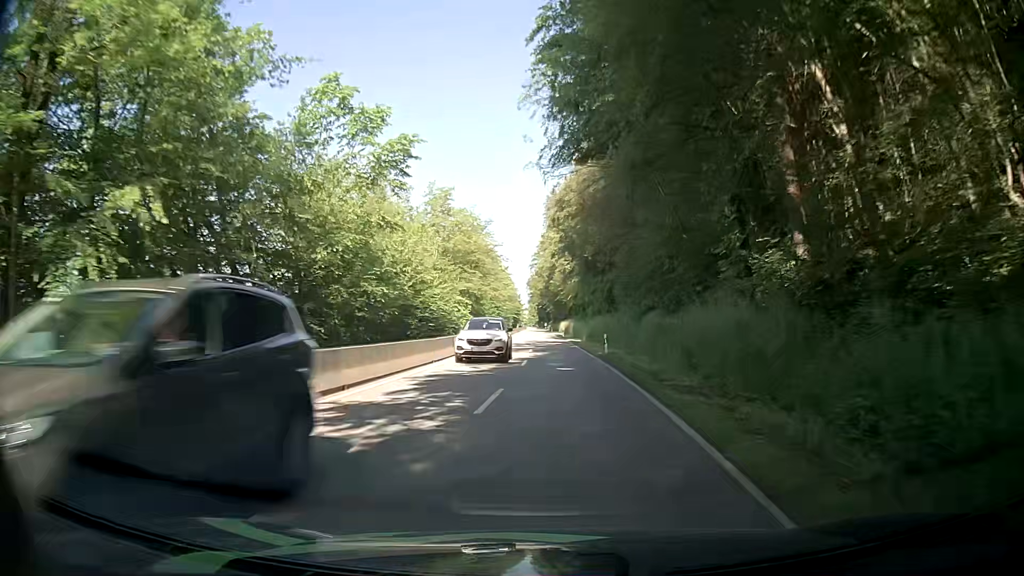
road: secondary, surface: asphalt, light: Day
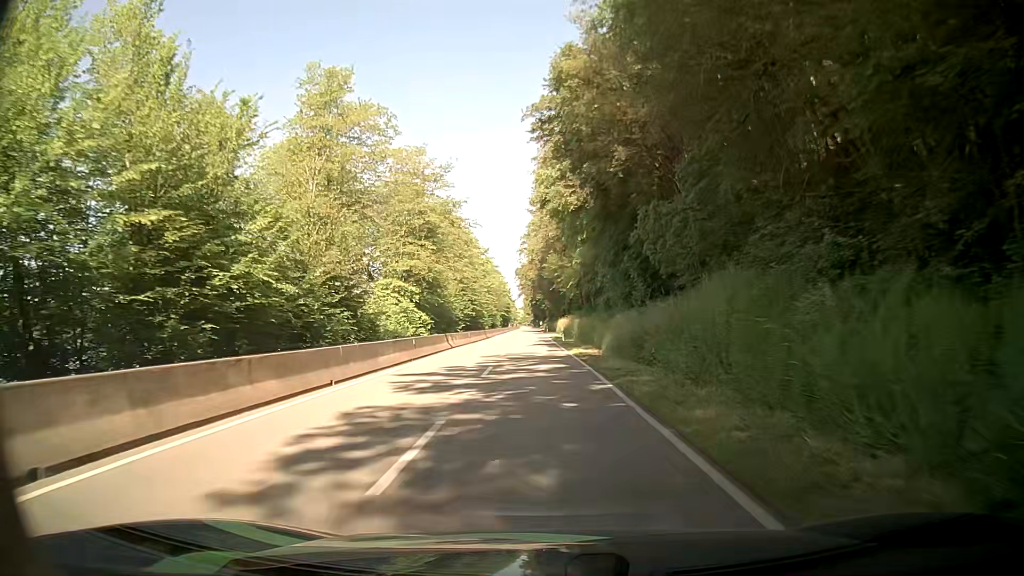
(+0.7, +29.1) m; +1°
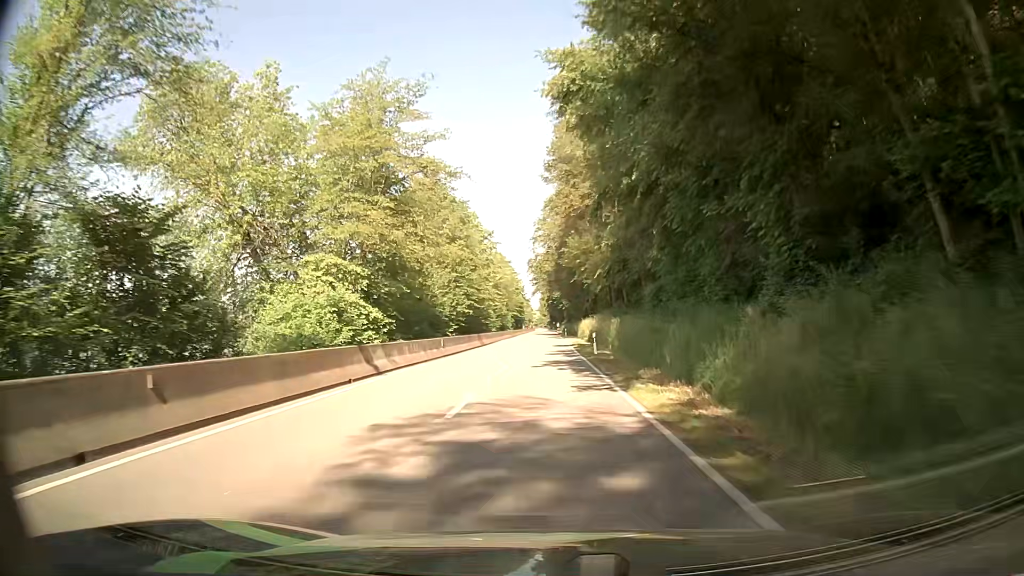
(-0.1, +19.3) m; -1°
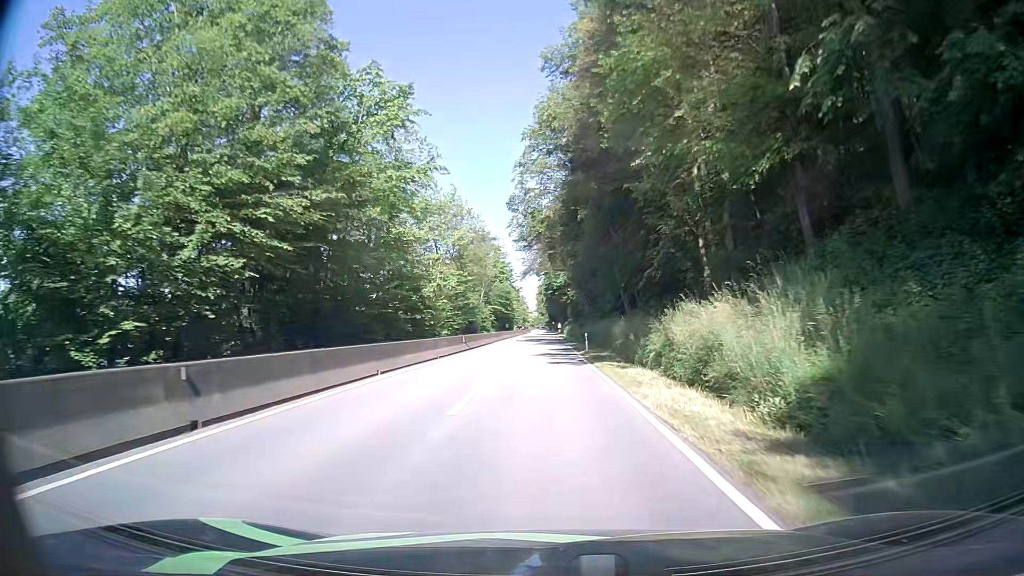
(-0.4, +47.8) m; 0°
